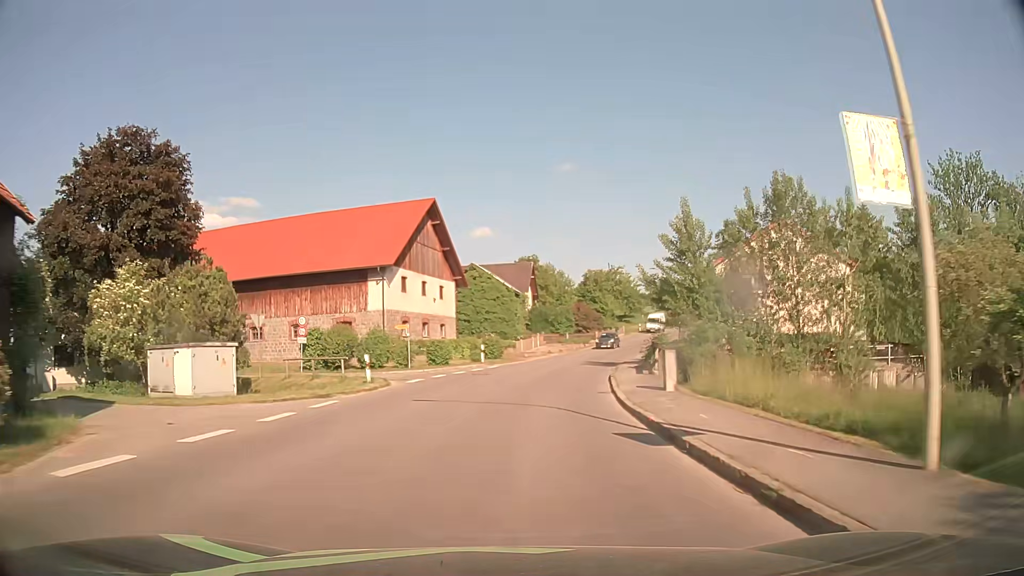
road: secondary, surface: asphalt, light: Day
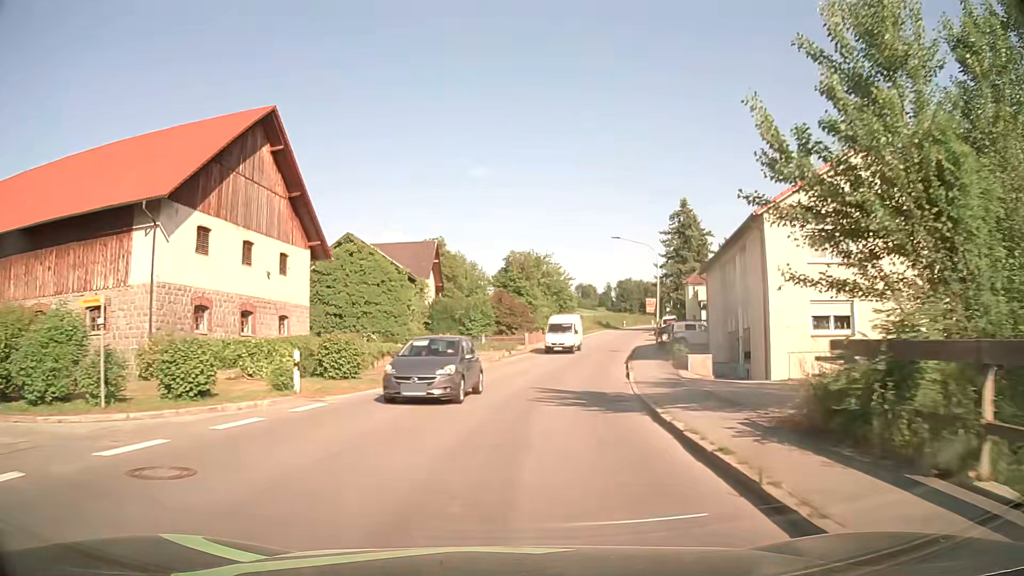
(+1.2, +22.6) m; +7°
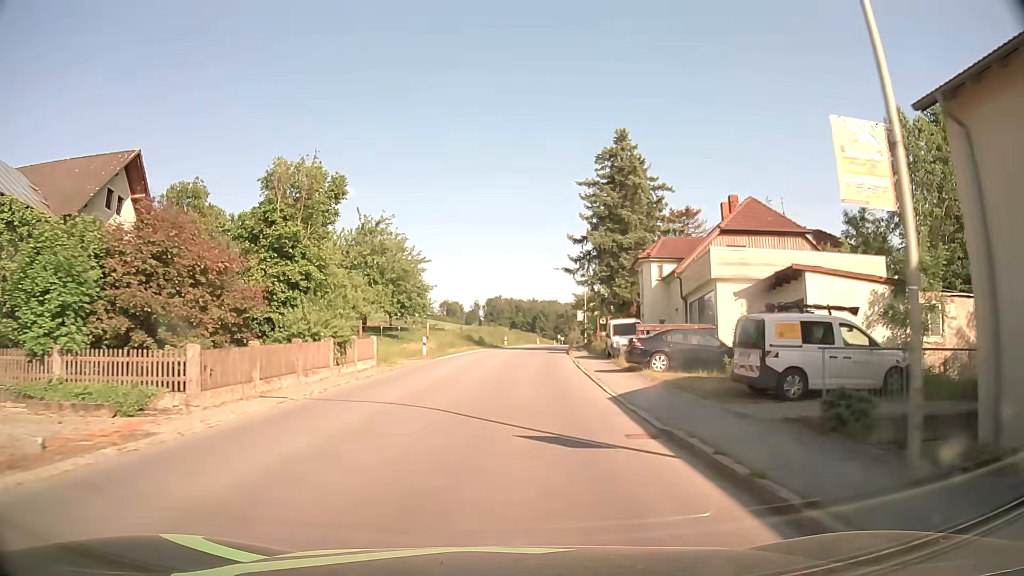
(+4.6, +37.1) m; +12°
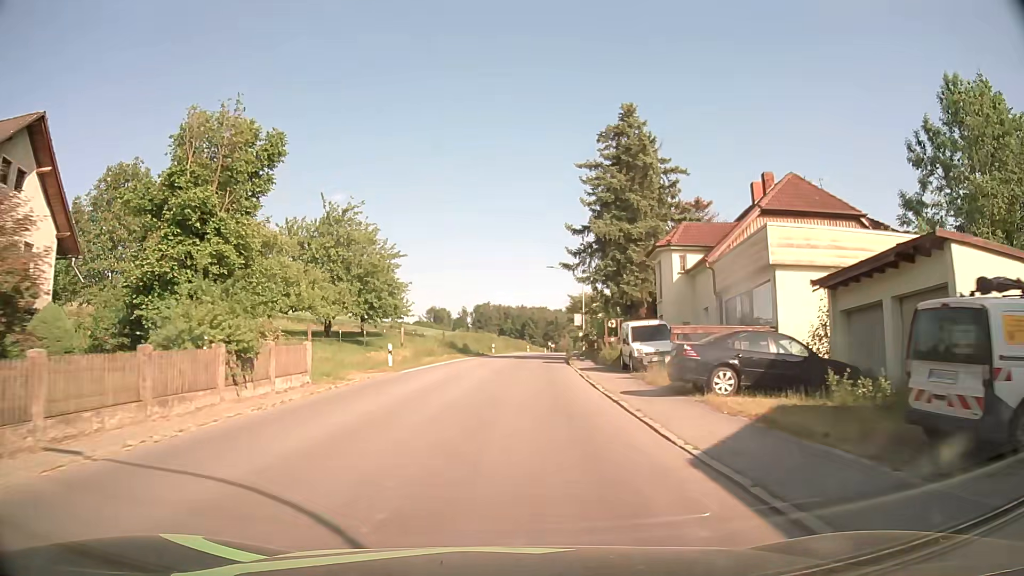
(+0.1, +7.4) m; +1°
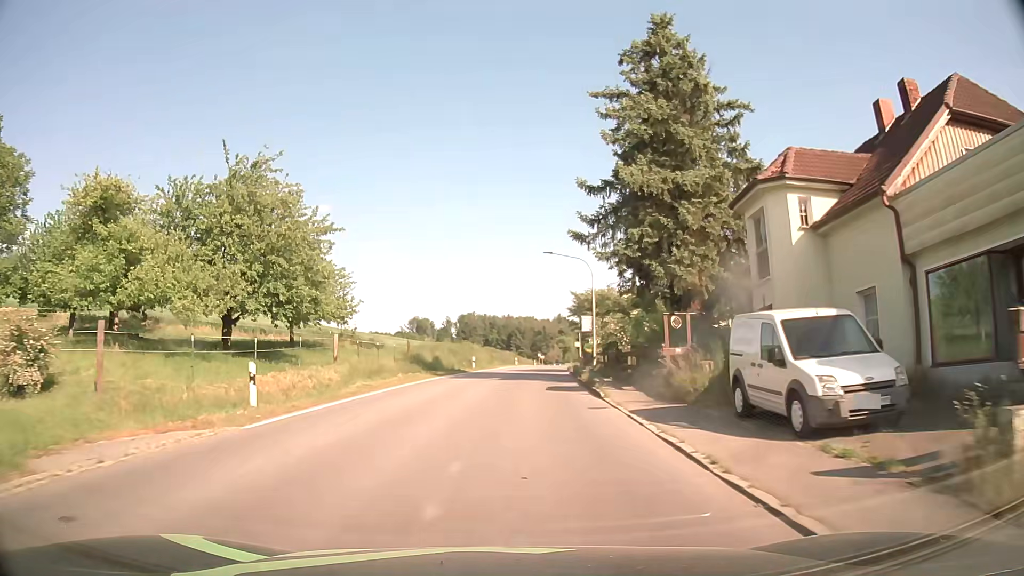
(+0.2, +14.7) m; +2°
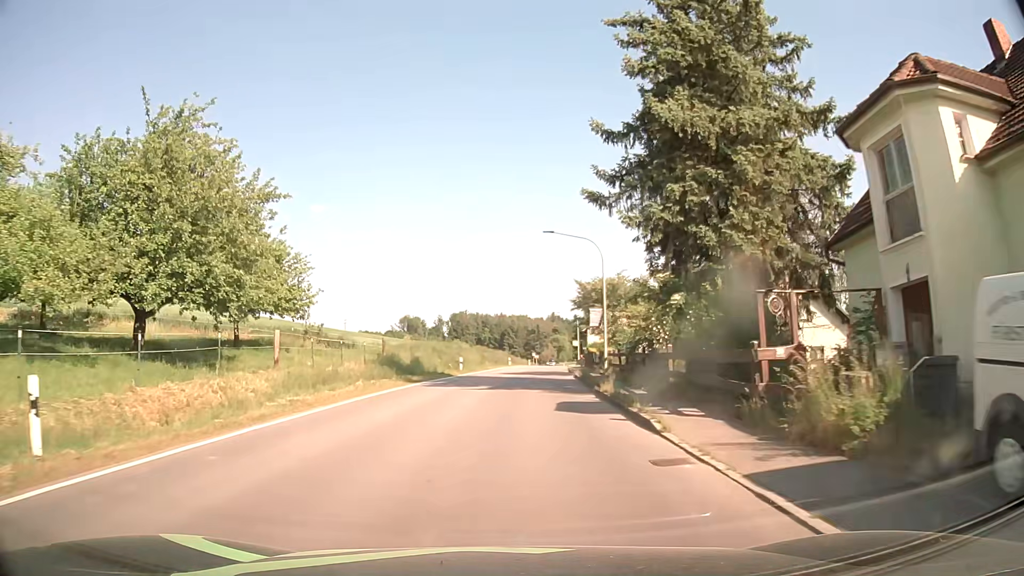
(0.0, +7.3) m; 0°
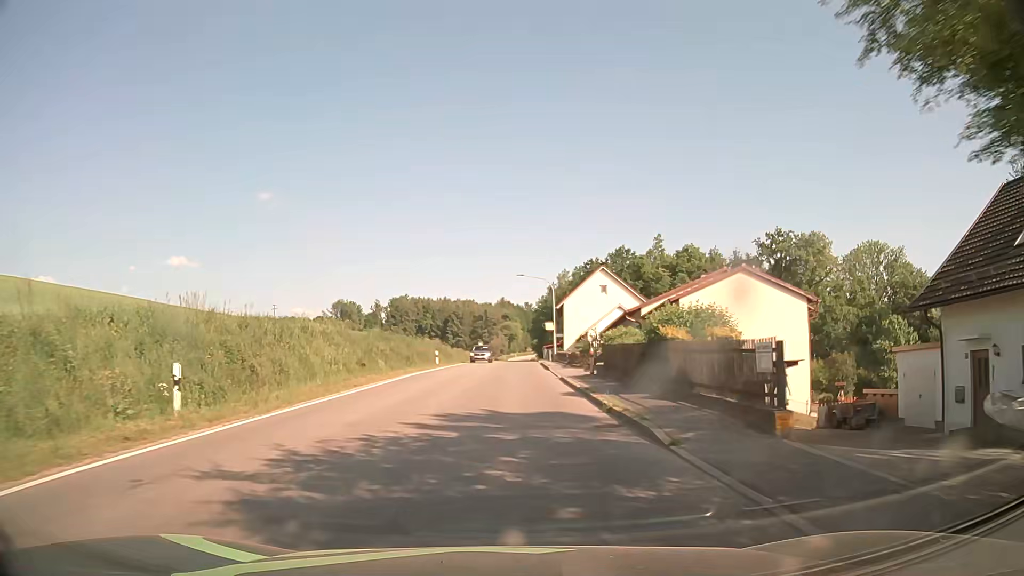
(+1.5, +37.4) m; +4°
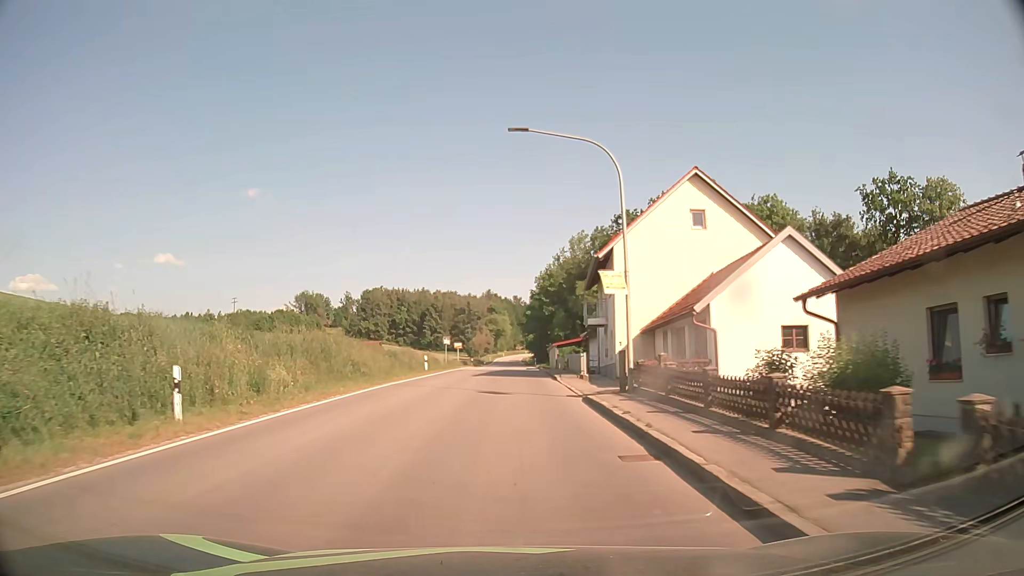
(+0.5, +38.1) m; +1°
(0, +10) (0, +20) (0, +30) (0, +40) (+1, +50) (+1, +60) (+1, +70) (+1, +80) (+1, +90) (+1, +100) m
